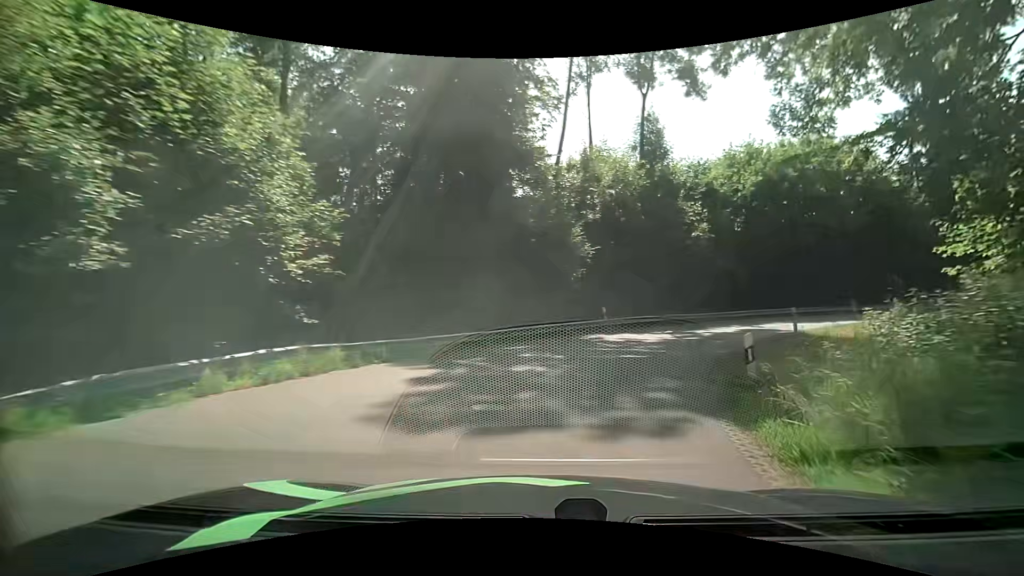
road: unclassified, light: Day
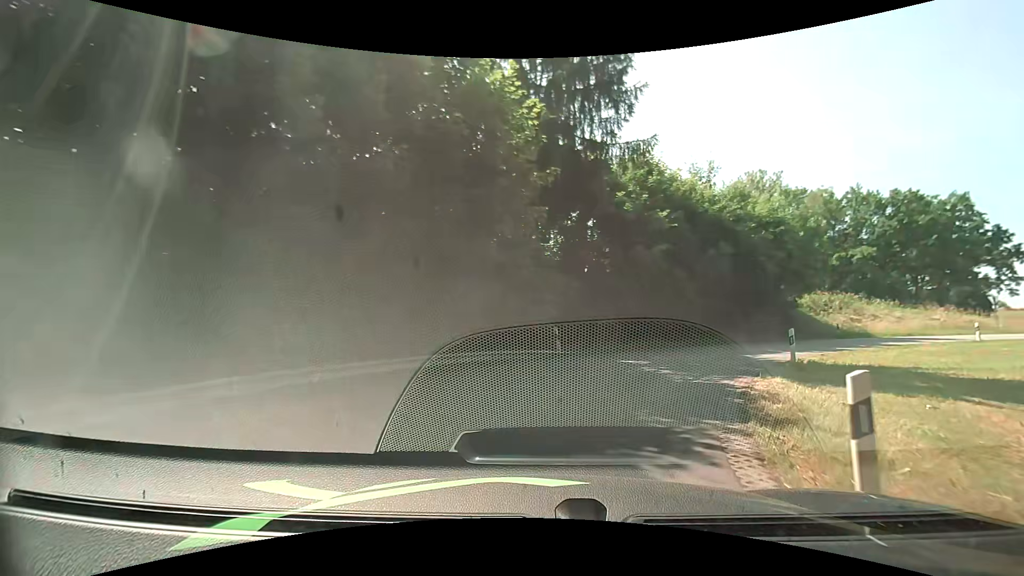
(+11.4, +25.0) m; +54°
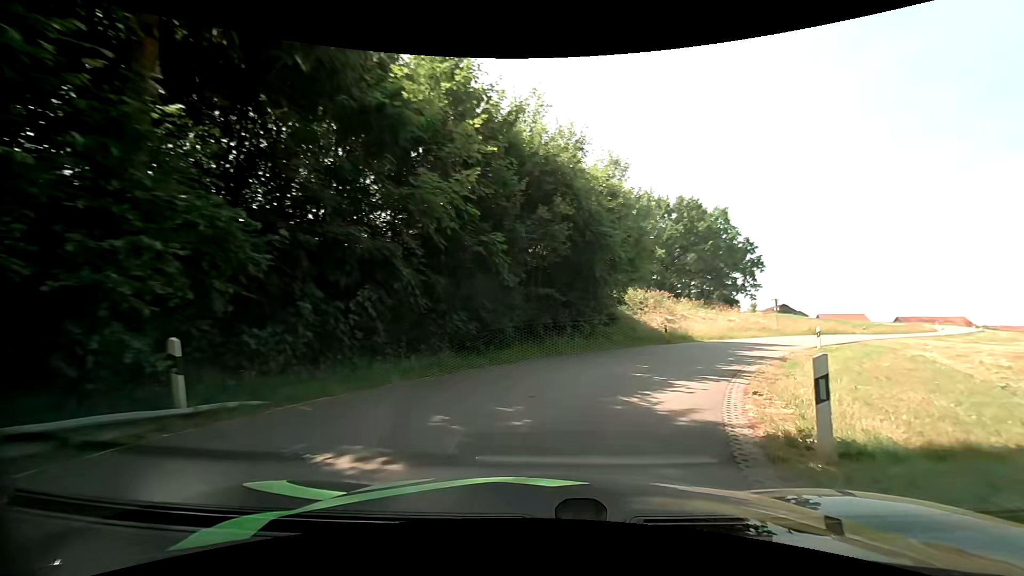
(+1.8, +11.2) m; +20°
(+2, +10) (+6, +19) (+12, +27) (+18, +35) (+25, +42) (+32, +49) (+39, +56) (+47, +63) (+54, +70) (+61, +77) m
